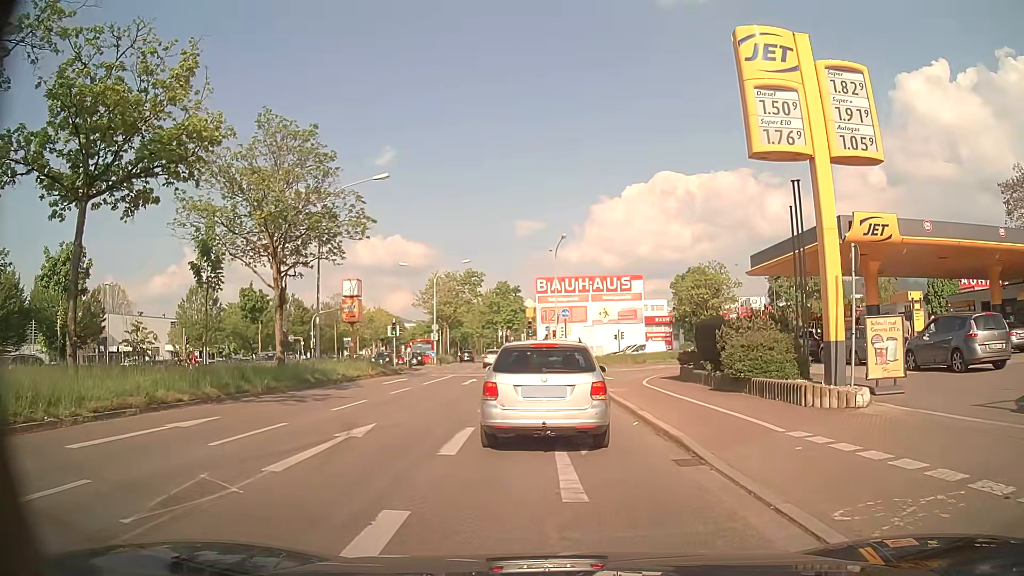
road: primary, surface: asphalt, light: Day
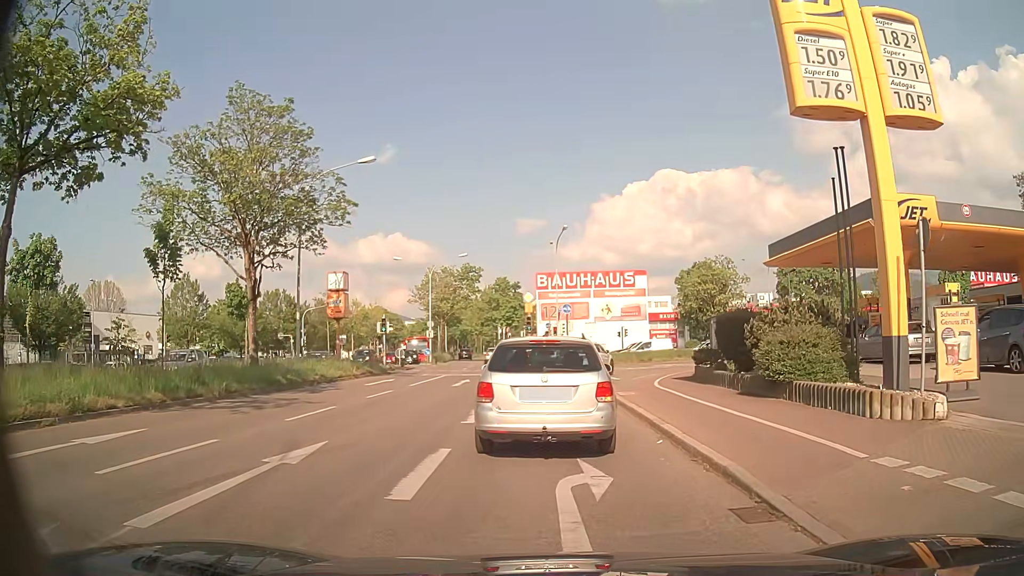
(0.0, +2.7) m; 0°
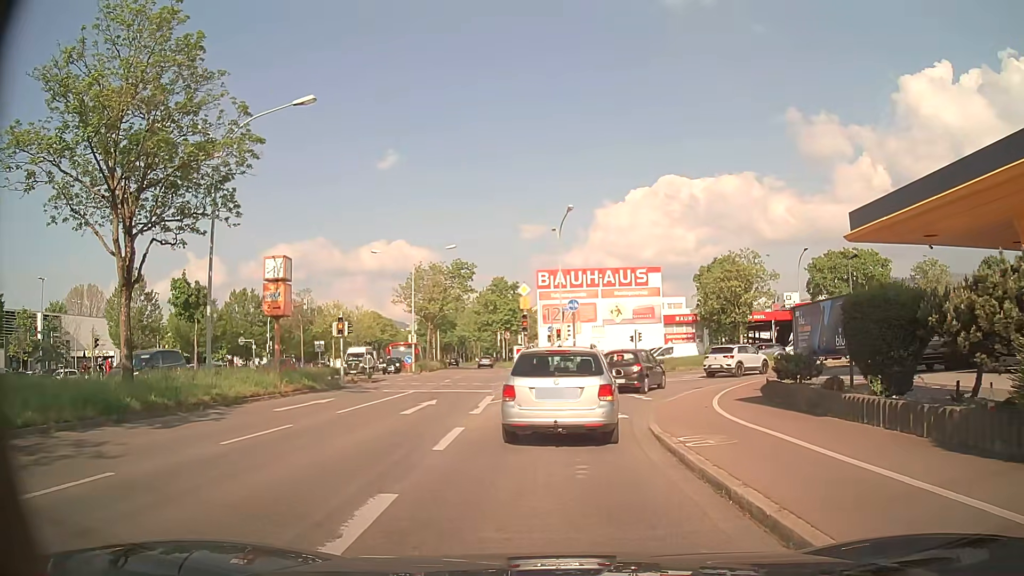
(0.0, +8.5) m; 0°
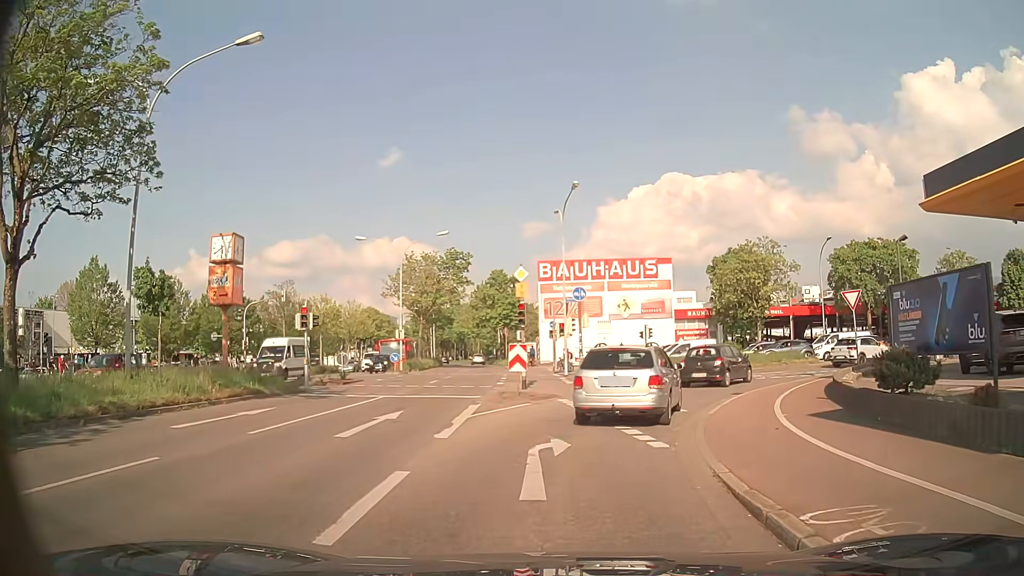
(0.0, +5.1) m; 0°
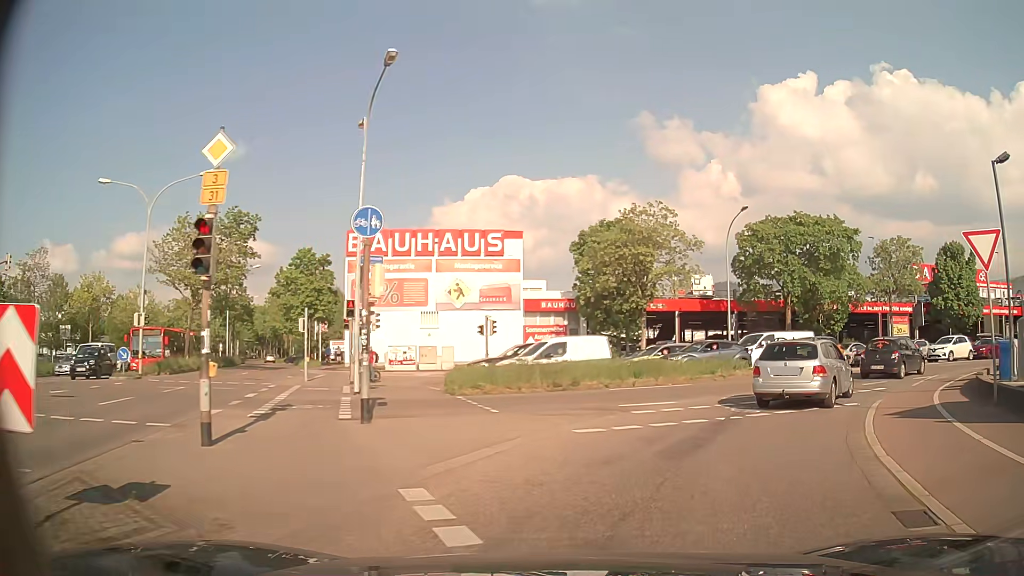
(+1.1, +15.6) m; +15°
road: secondary_link
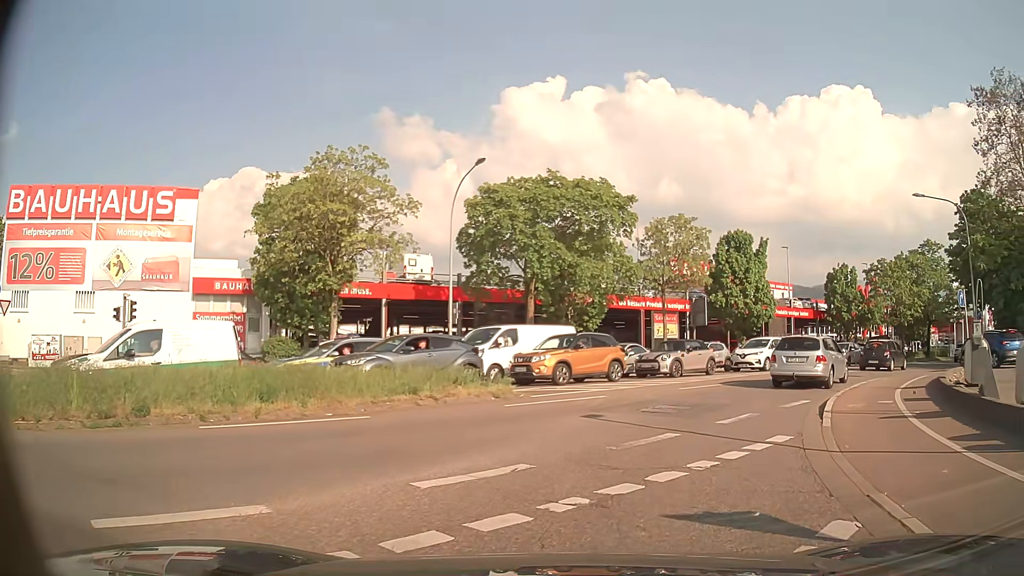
(+2.2, +10.5) m; +25°
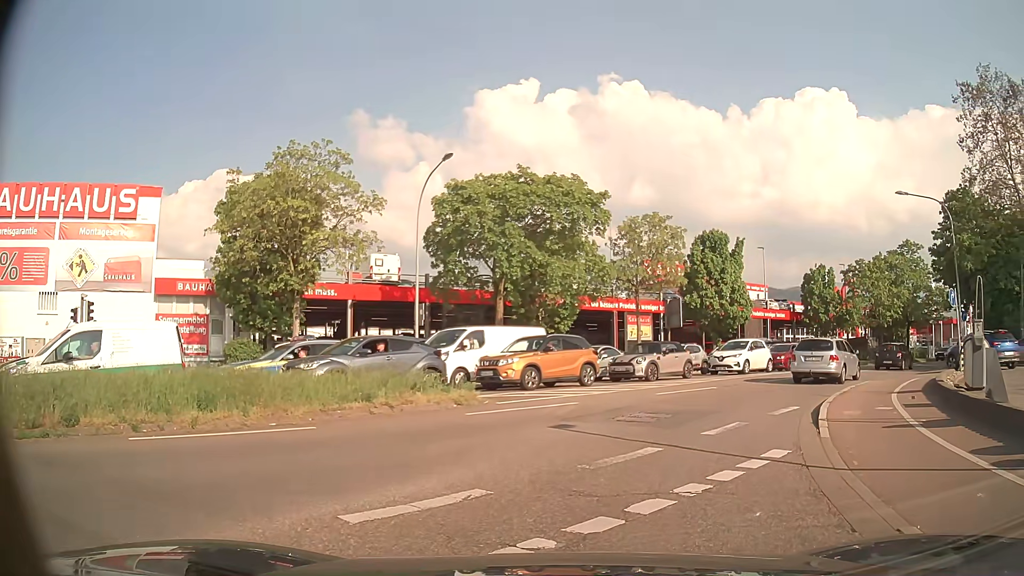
(0.0, +1.0) m; +2°
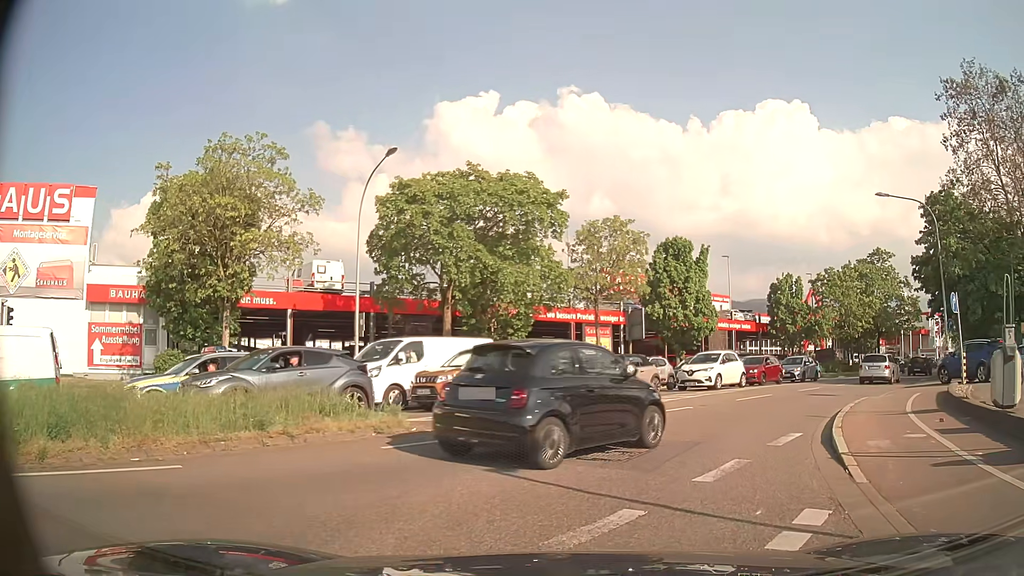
(0.0, +3.0) m; +2°
(+1, +10) (+6, +19) (+12, +27) (+18, +35) (+24, +43) (+30, +50) (+37, +58) (+44, +65) (+51, +72) (+58, +79) m
